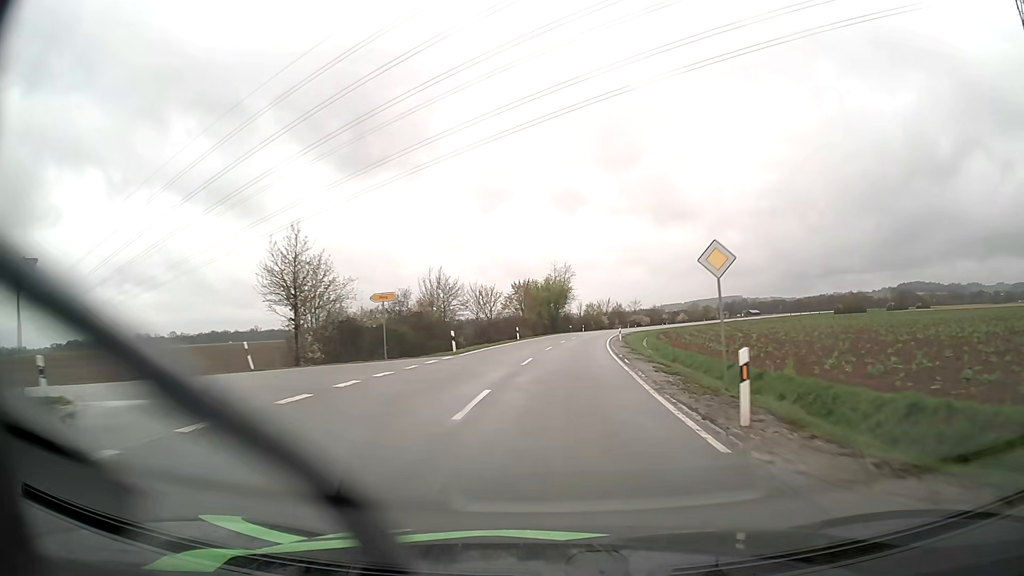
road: tertiary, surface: asphalt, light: Day
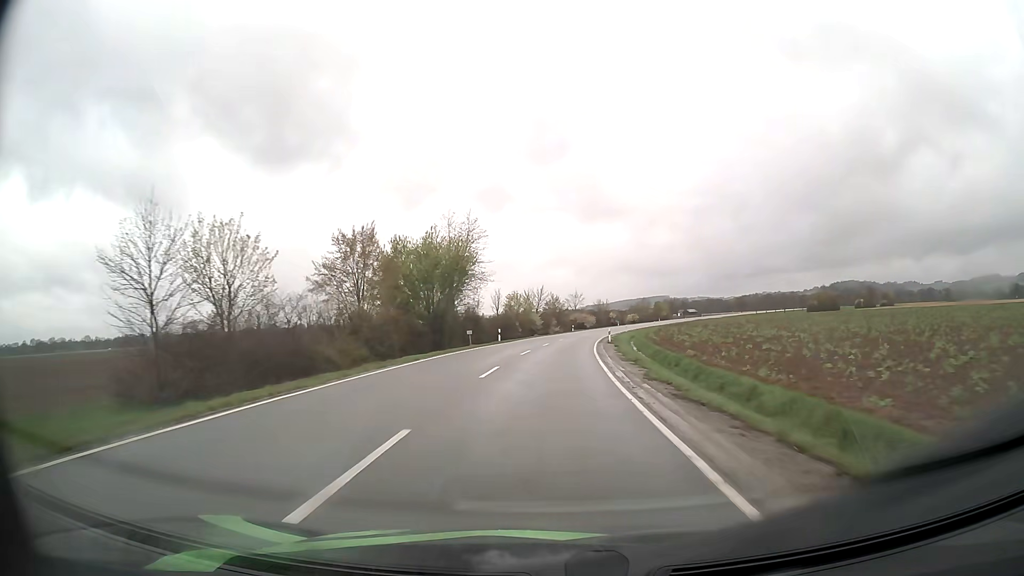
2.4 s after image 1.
(+3.2, +53.8) m; +6°
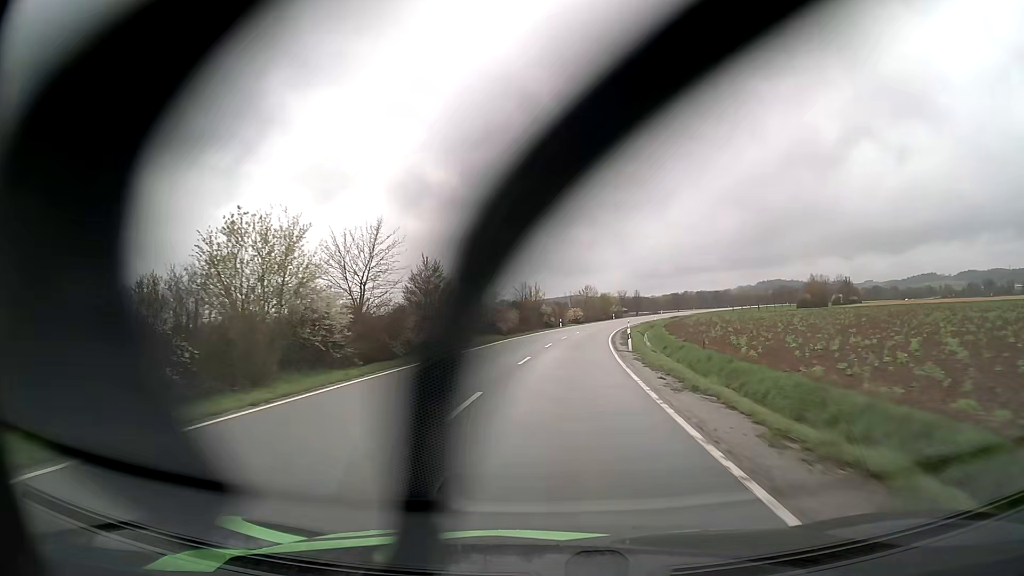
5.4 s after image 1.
(+3.9, +68.9) m; +7°
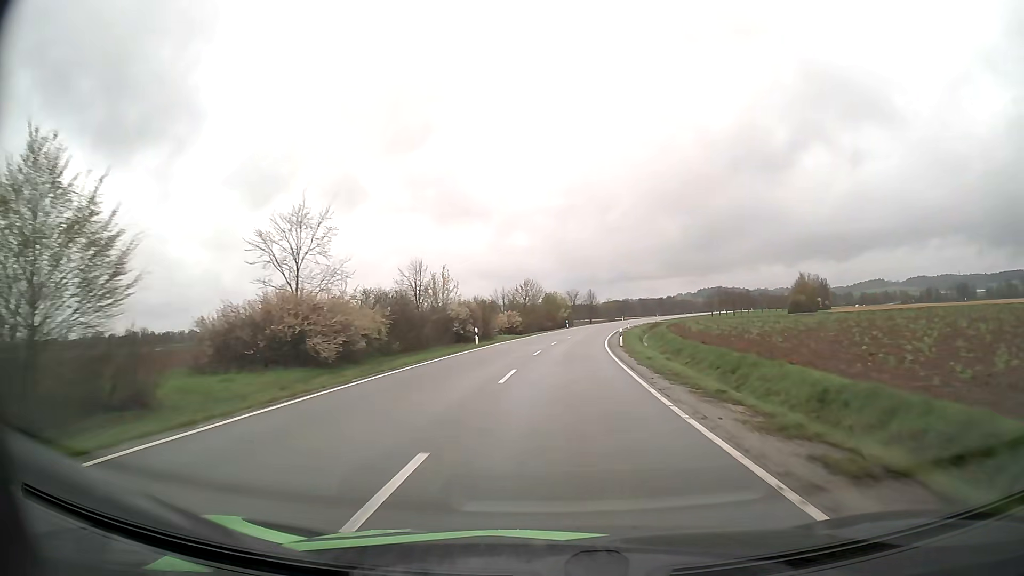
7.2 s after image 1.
(+1.8, +42.5) m; +5°
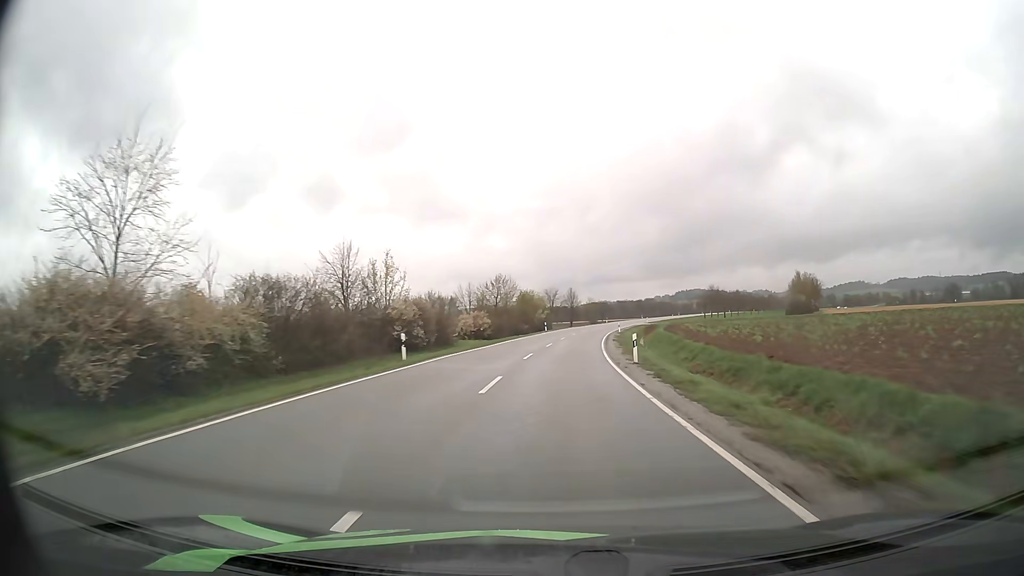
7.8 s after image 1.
(+0.2, +14.4) m; +2°
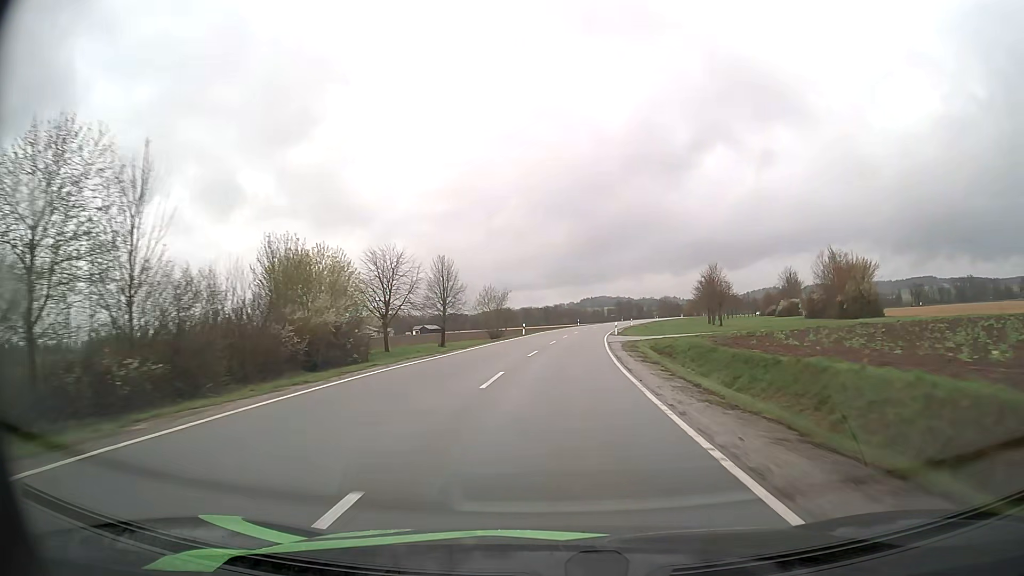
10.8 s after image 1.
(+4.9, +72.7) m; +8°
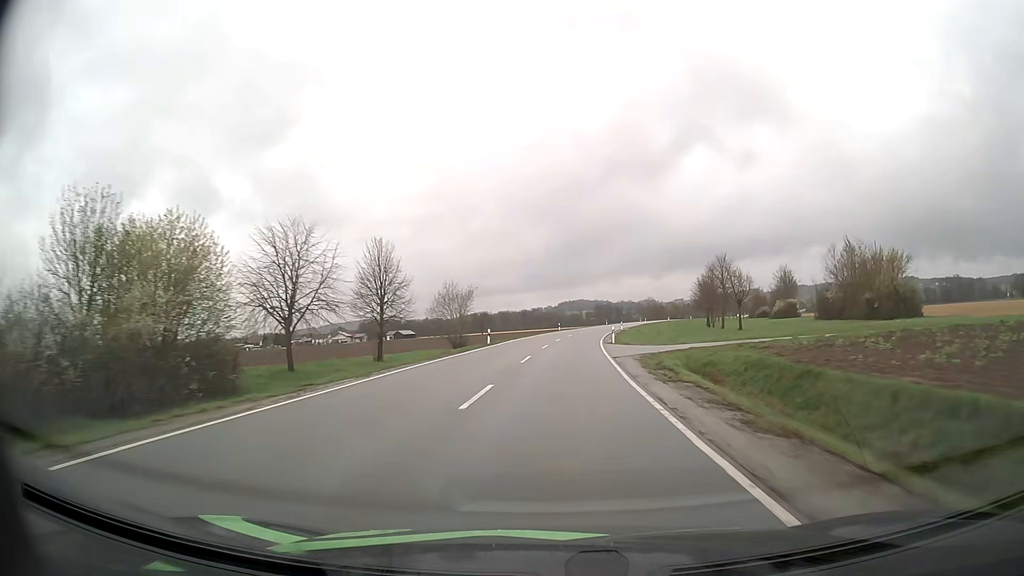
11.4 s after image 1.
(+0.3, +14.8) m; +2°
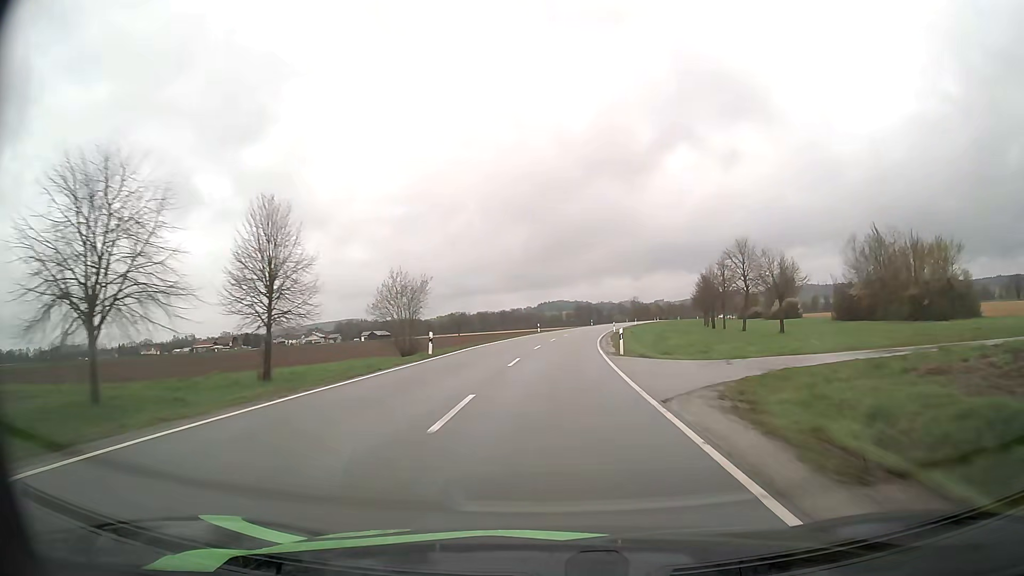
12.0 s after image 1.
(+0.2, +14.8) m; +2°
(0, +10) (0, +20) (+1, +30) (+1, +40) (+2, +50) (+3, +60) (+4, +70) (+6, +80) (+7, +90) (+9, +99) m
